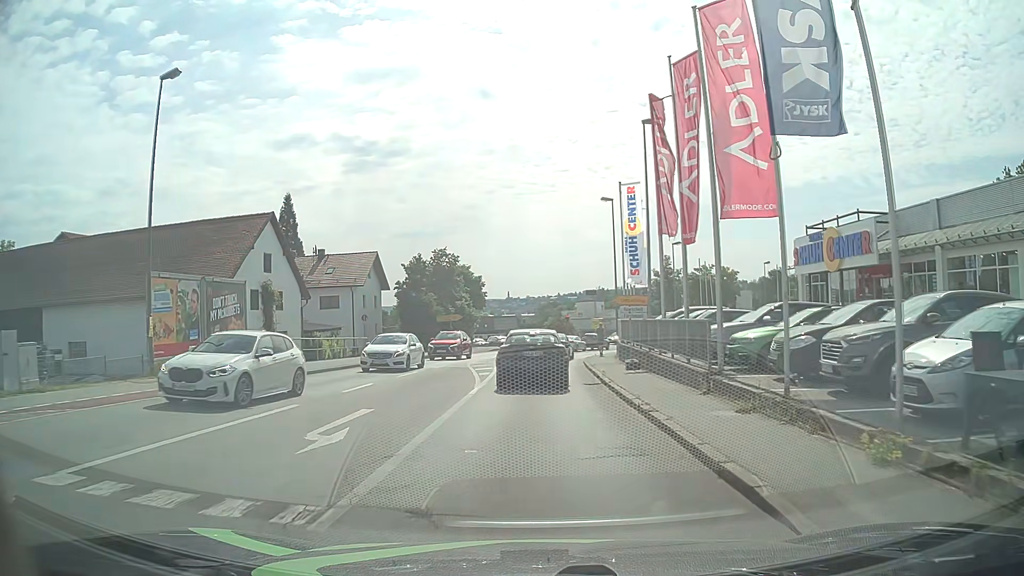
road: tertiary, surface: asphalt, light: Day
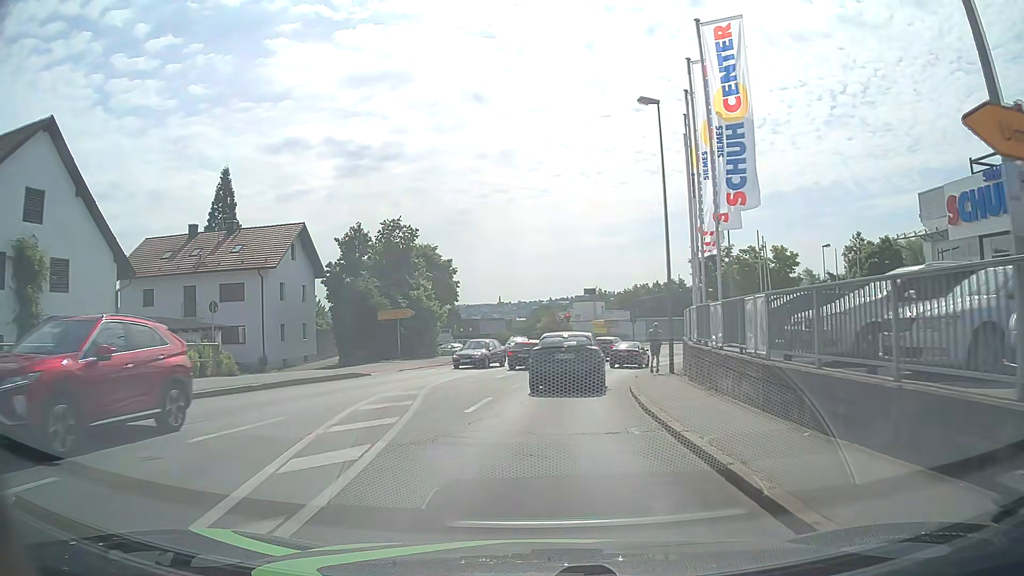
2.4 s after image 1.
(+0.4, +19.7) m; +1°
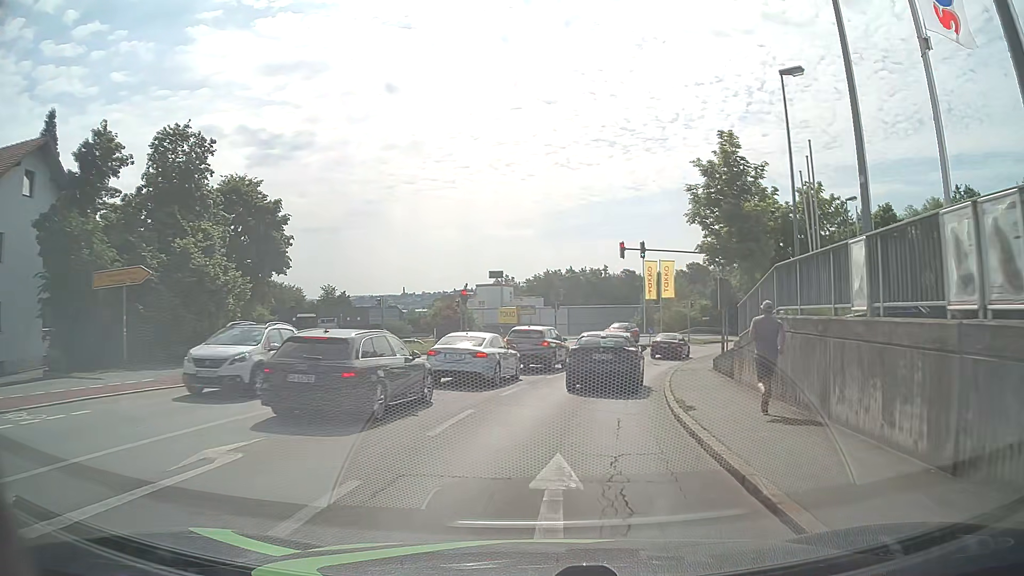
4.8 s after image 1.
(+1.3, +21.3) m; +9°
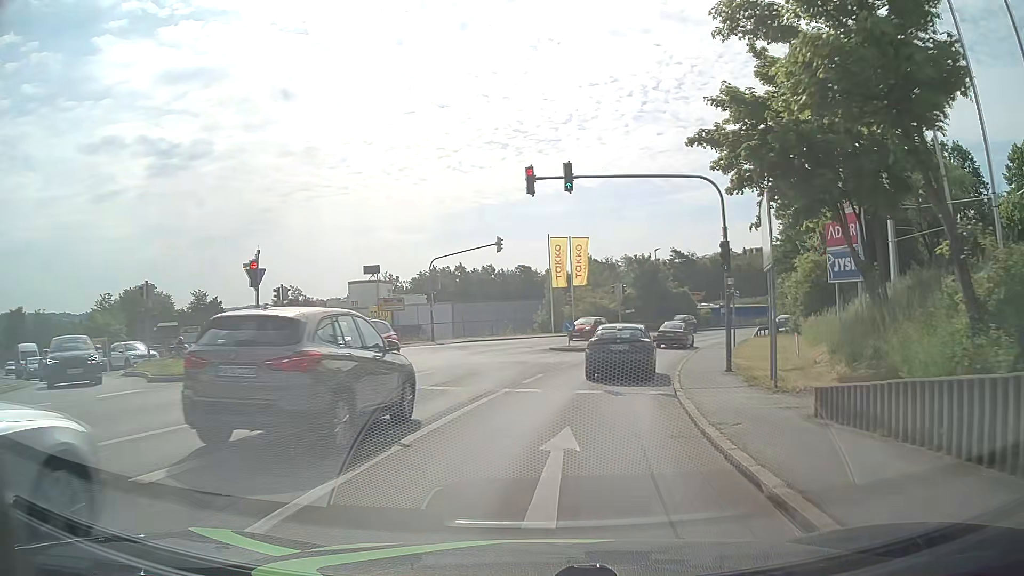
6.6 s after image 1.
(+1.1, +17.1) m; +8°
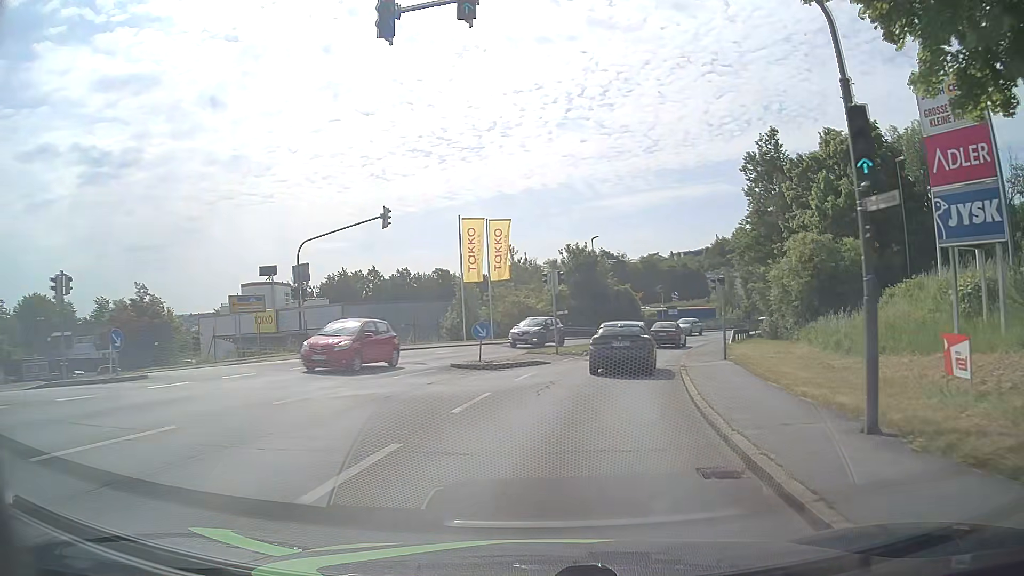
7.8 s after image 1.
(+0.8, +11.9) m; +7°
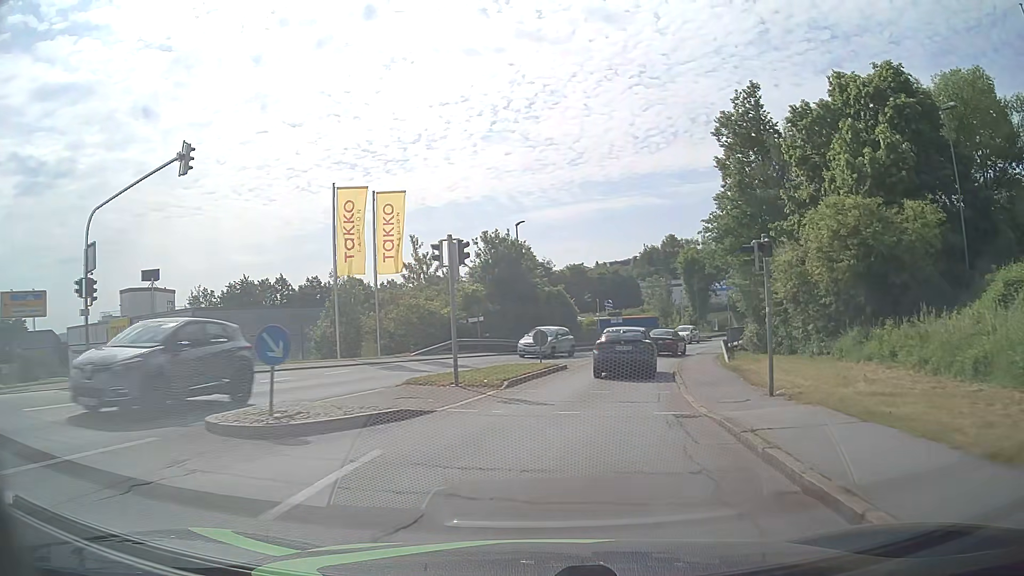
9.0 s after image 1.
(+0.9, +12.4) m; +7°
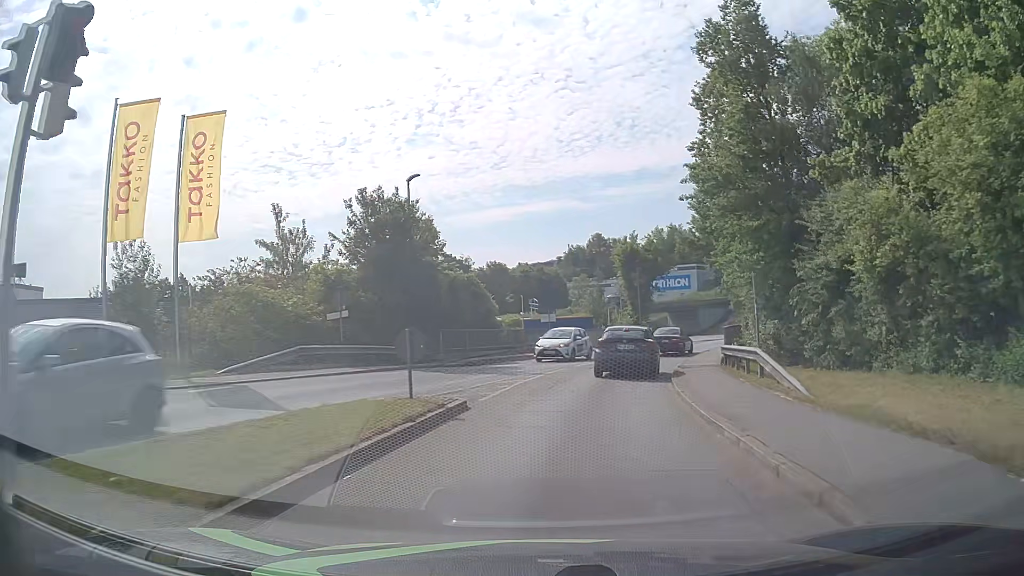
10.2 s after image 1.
(+0.8, +12.8) m; +7°
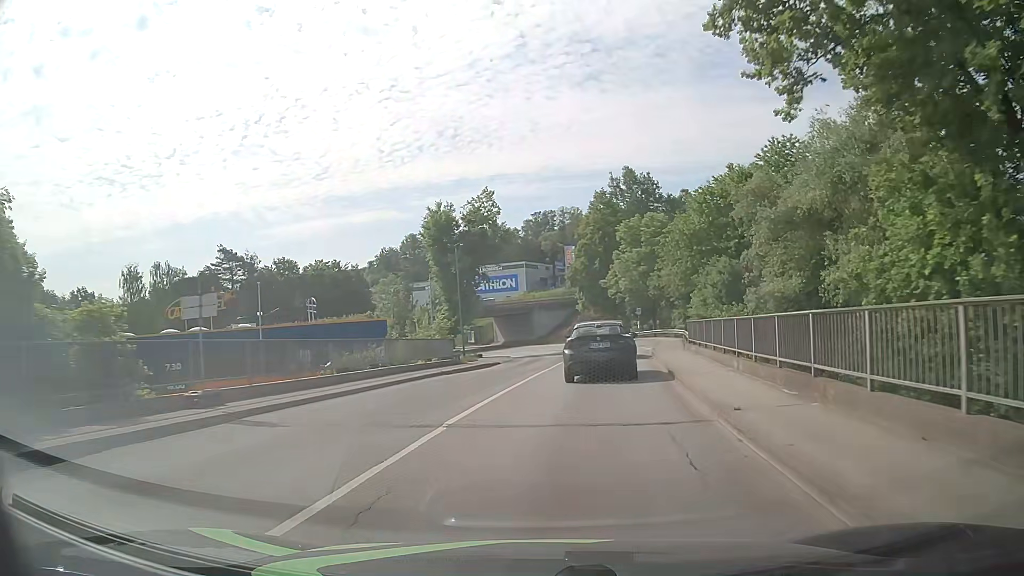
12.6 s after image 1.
(+3.2, +25.6) m; +15°
(0, +10) (+2, +20) (+3, +30) (+5, +40) (+5, +50) (+5, +60) (+4, +70) (+3, +79) (0, +89) (-4, +98) m
